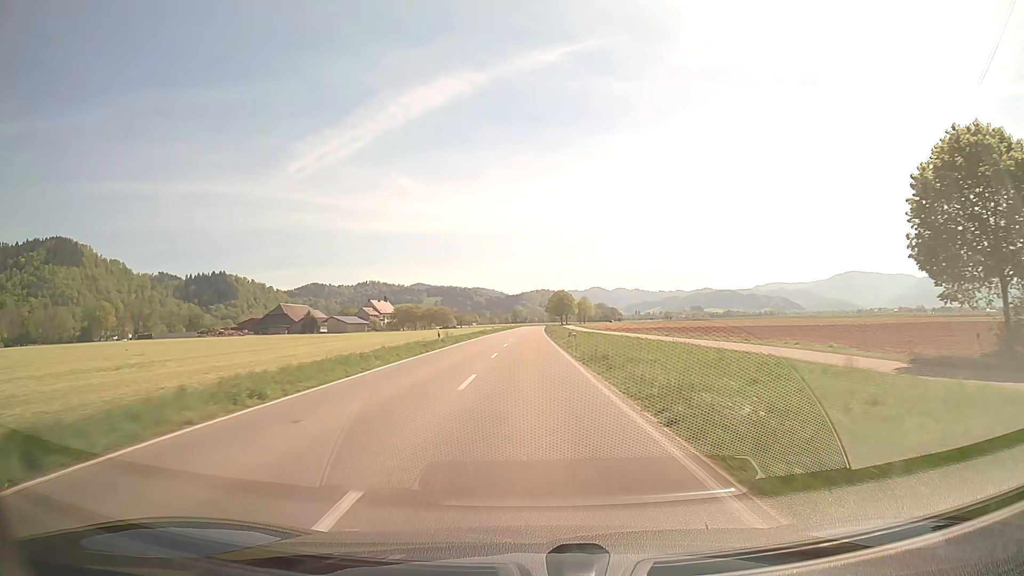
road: secondary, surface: asphalt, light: Day
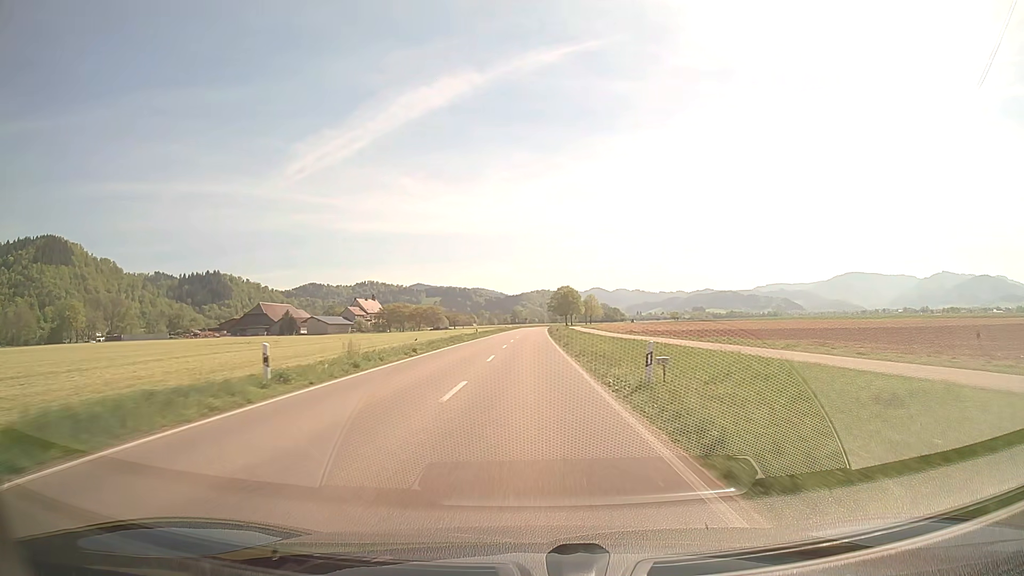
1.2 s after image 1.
(0.0, +26.2) m; 0°
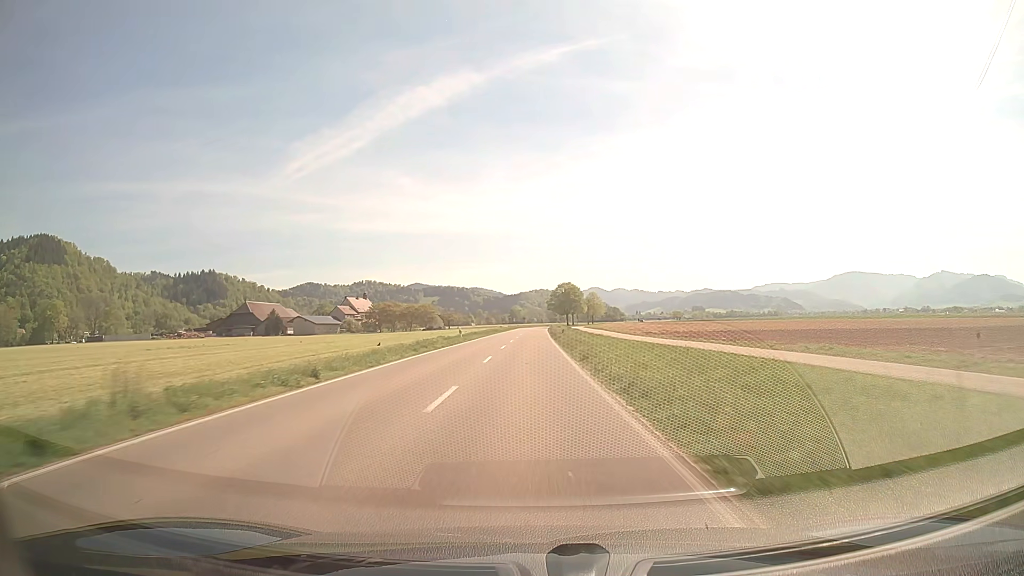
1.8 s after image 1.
(+0.1, +13.5) m; 0°
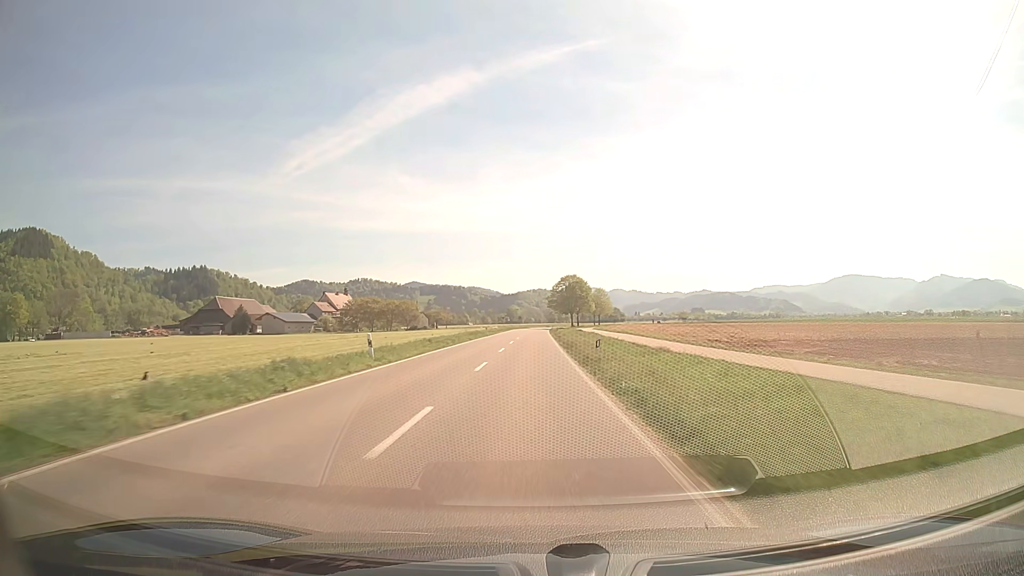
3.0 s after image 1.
(0.0, +27.5) m; 0°
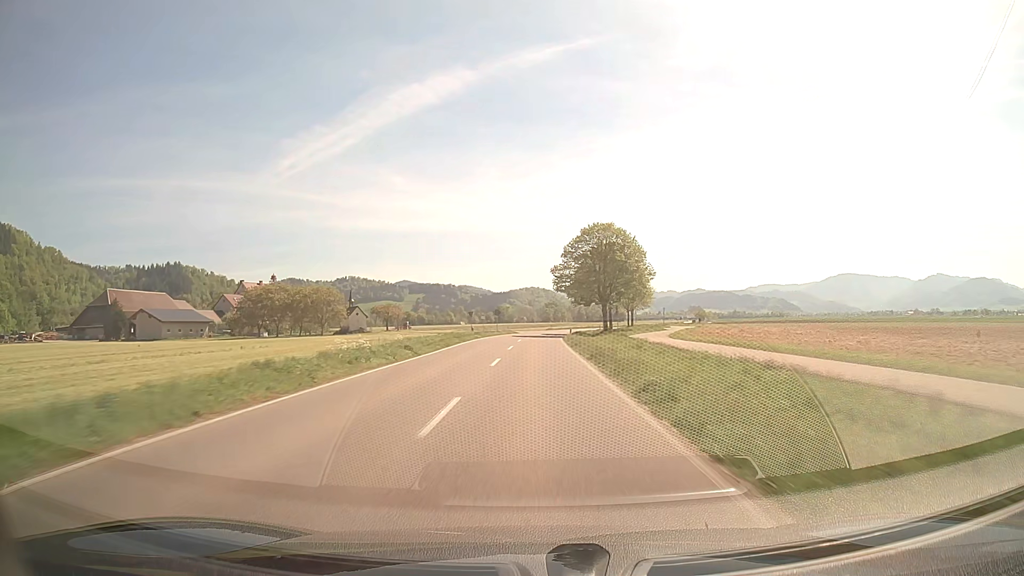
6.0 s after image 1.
(+0.4, +71.4) m; +1°
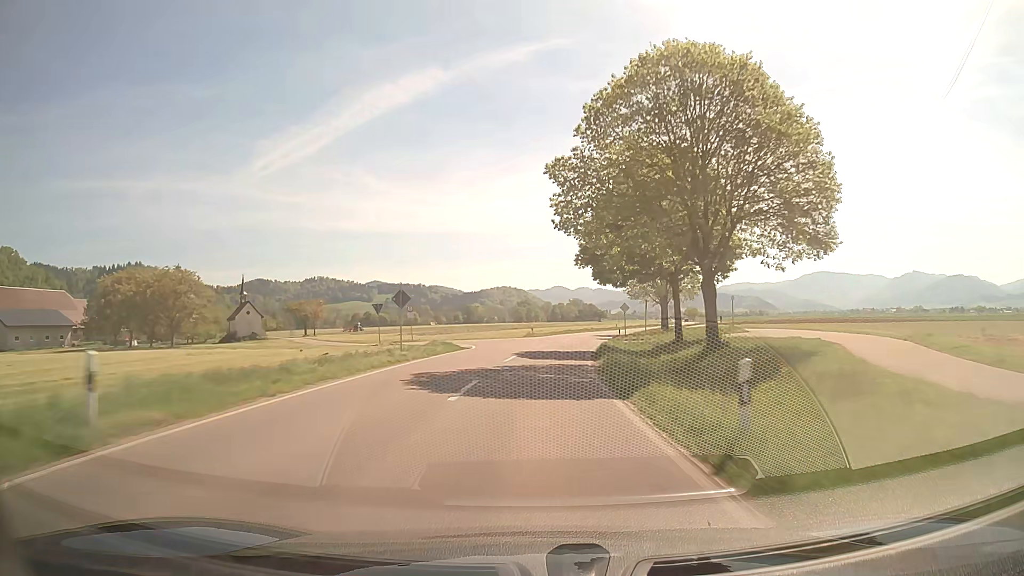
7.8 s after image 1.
(+0.5, +44.3) m; +2°
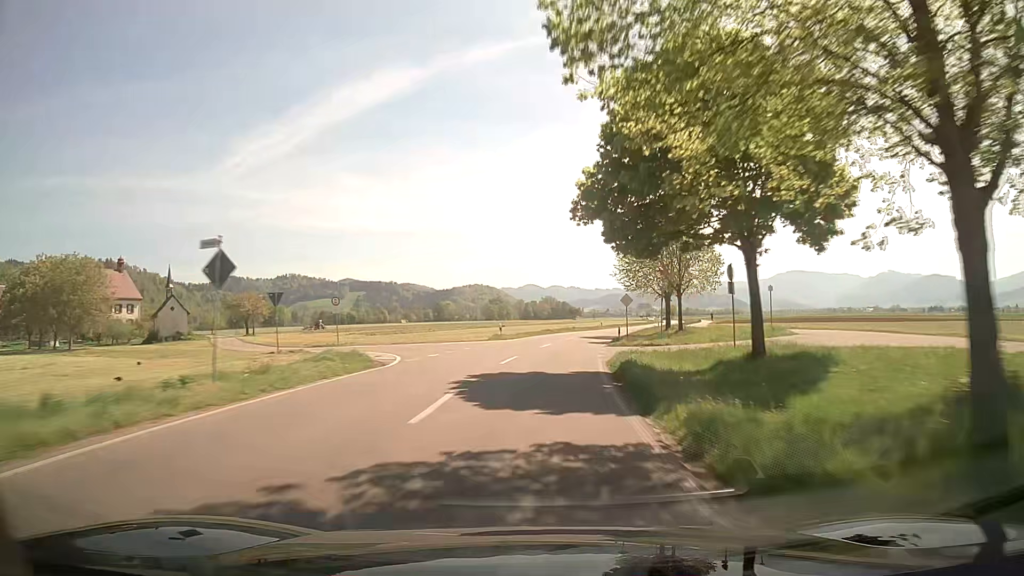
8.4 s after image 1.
(+0.3, +14.9) m; +2°
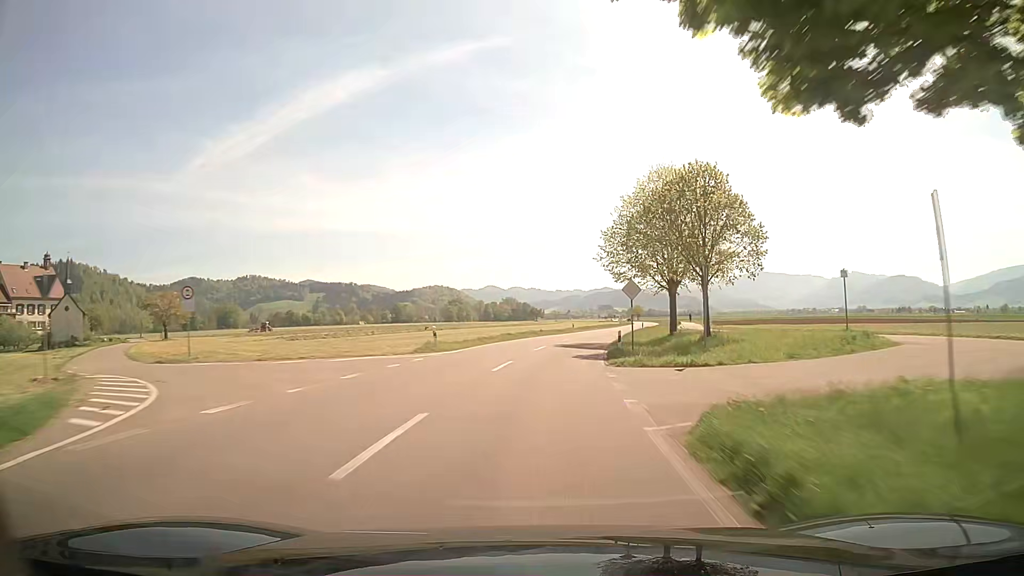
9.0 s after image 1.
(+0.5, +15.0) m; +4°
(0, +10) (+1, +20) (+2, +30) (+3, +40) (+5, +50) (+7, +59) (+9, +69) (+12, +79) (+14, +89) (+16, +98) m
